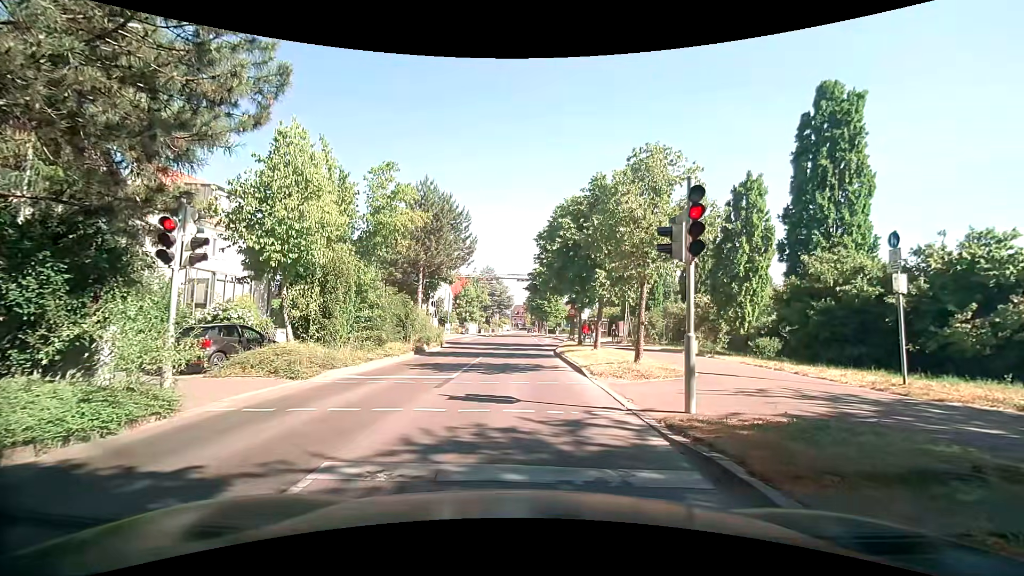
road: tertiary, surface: asphalt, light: Day
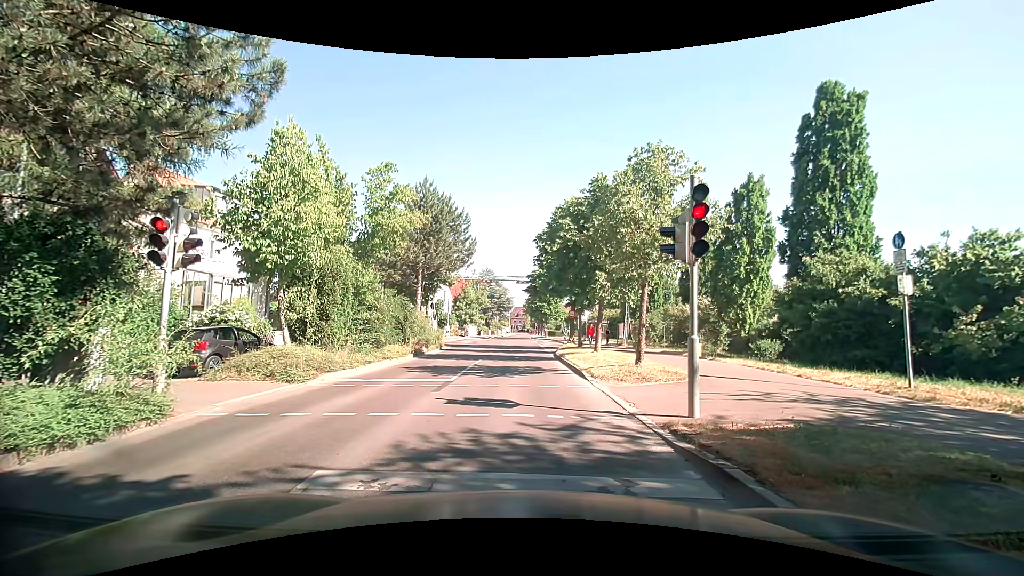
(0.0, +0.2) m; 0°
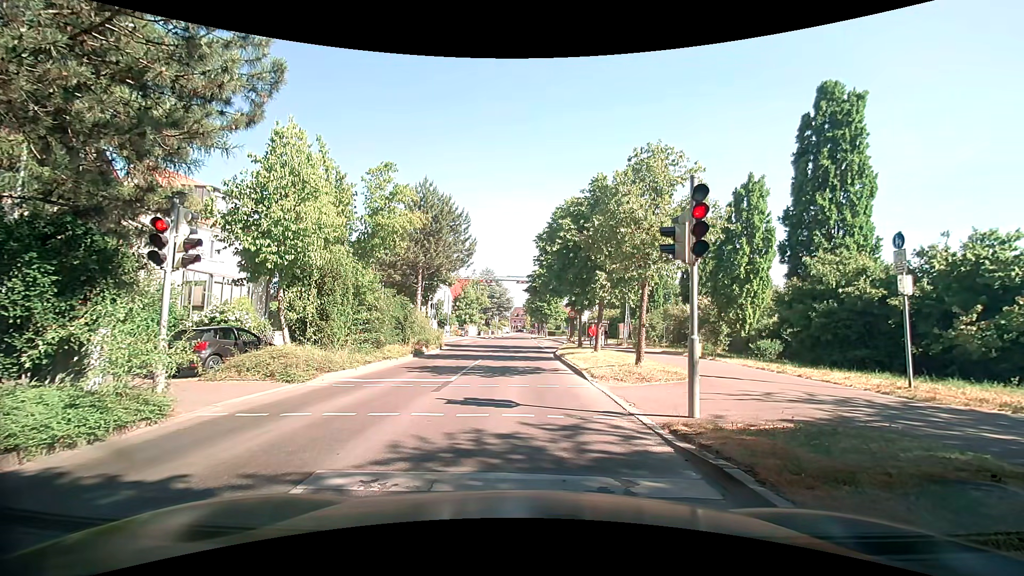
(0.0, 0.0) m; 0°
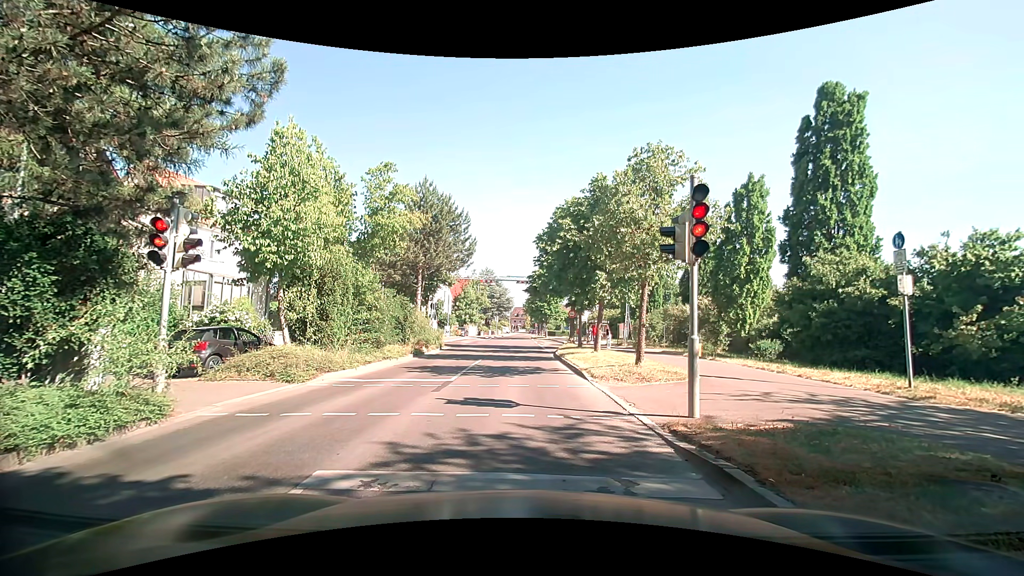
(0.0, 0.0) m; 0°
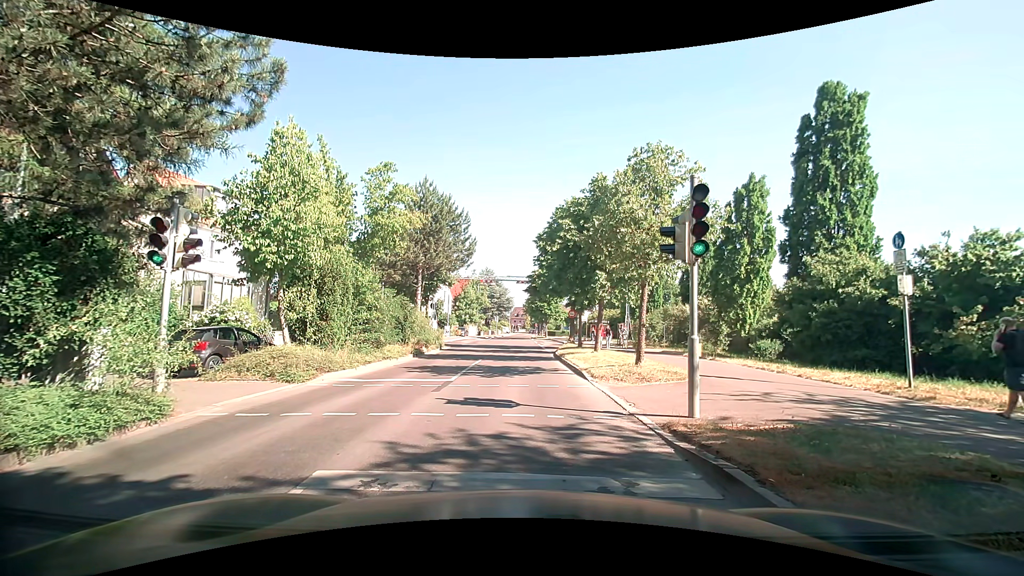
(0.0, 0.0) m; 0°
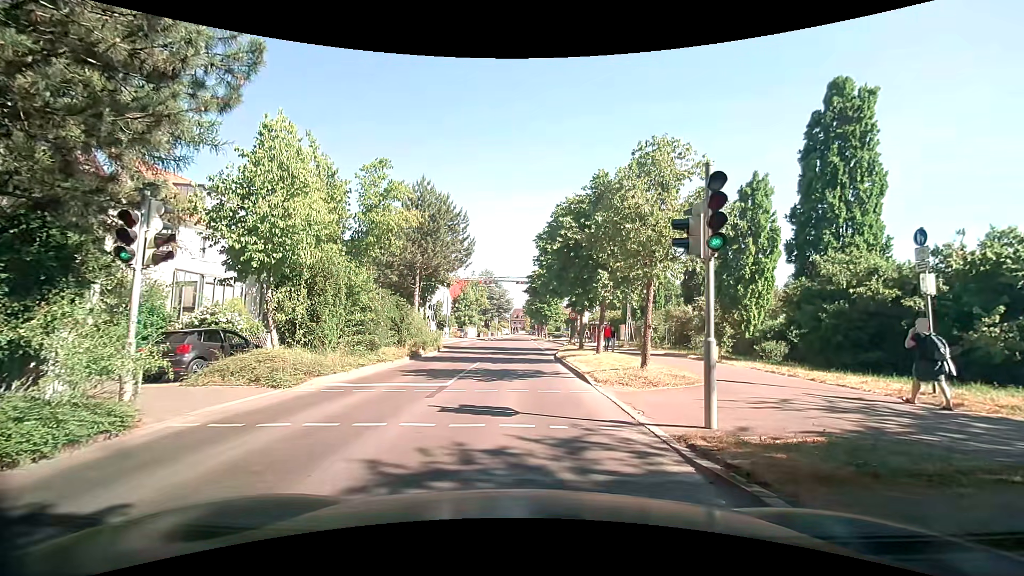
(0.0, +0.7) m; 0°
